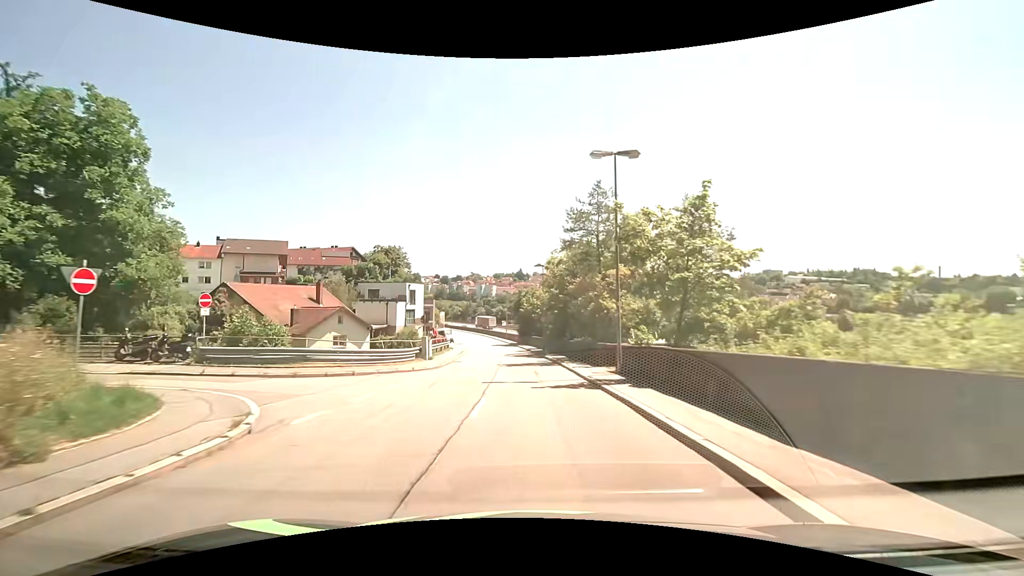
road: tertiary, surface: asphalt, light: Day
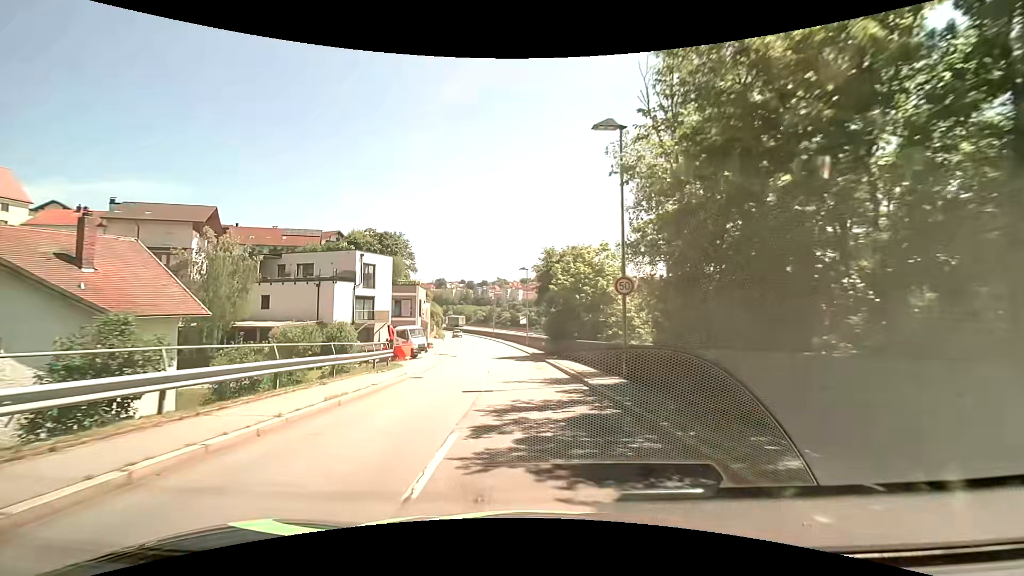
(-0.7, +31.5) m; -3°
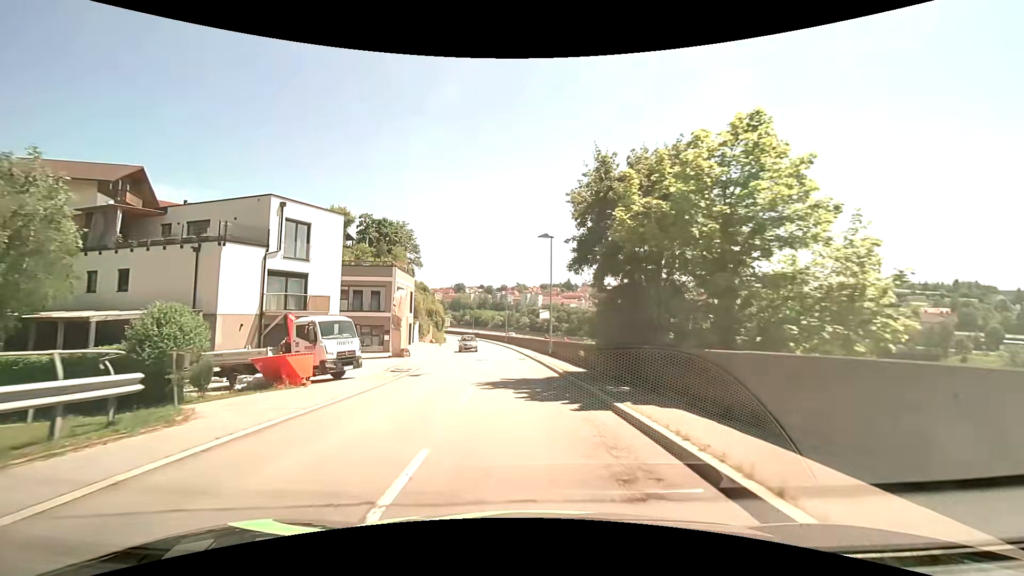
(-0.3, +18.0) m; -2°
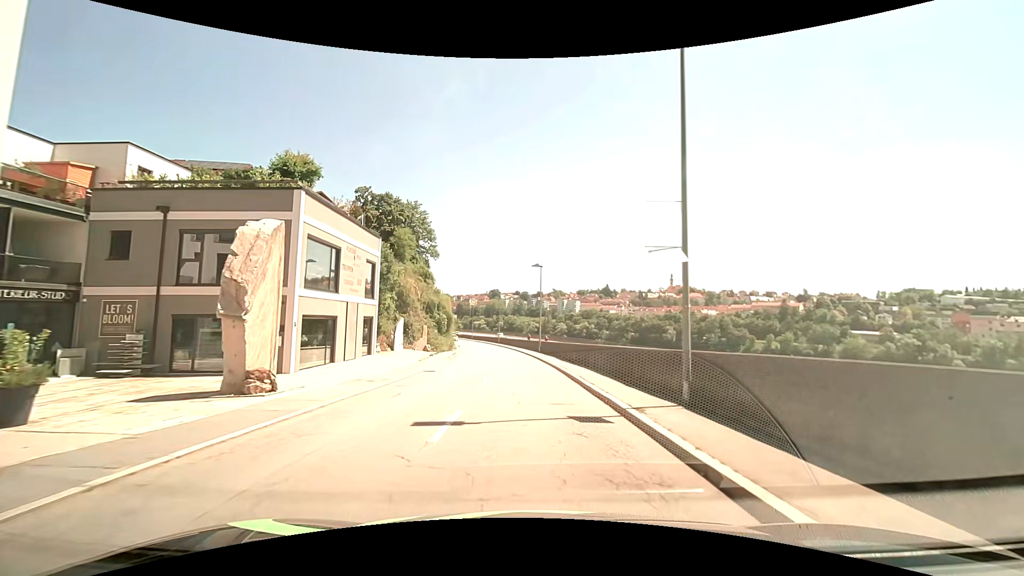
(-0.9, +23.0) m; -4°
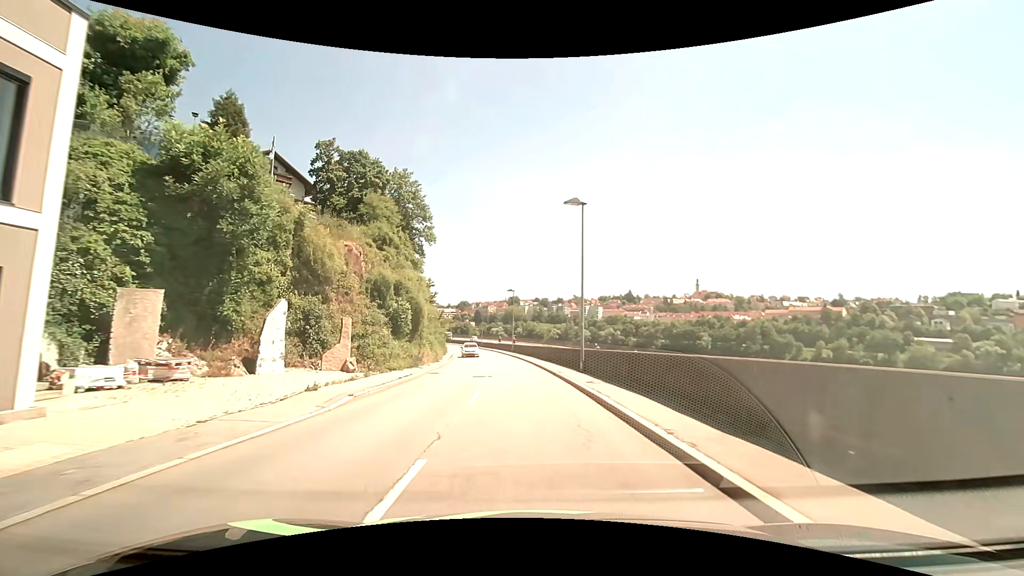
(-0.6, +22.4) m; -3°
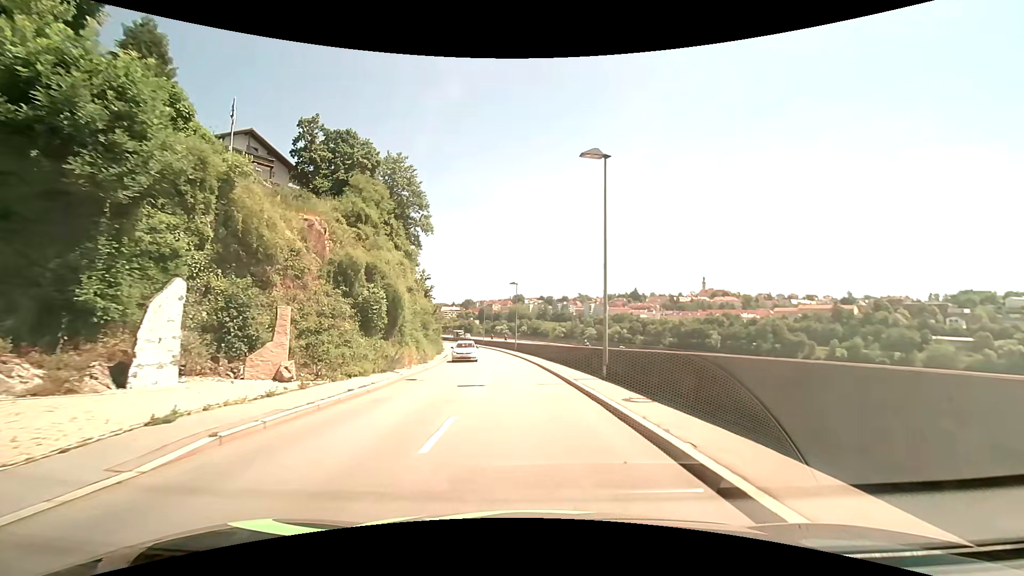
(0.0, +5.8) m; 0°
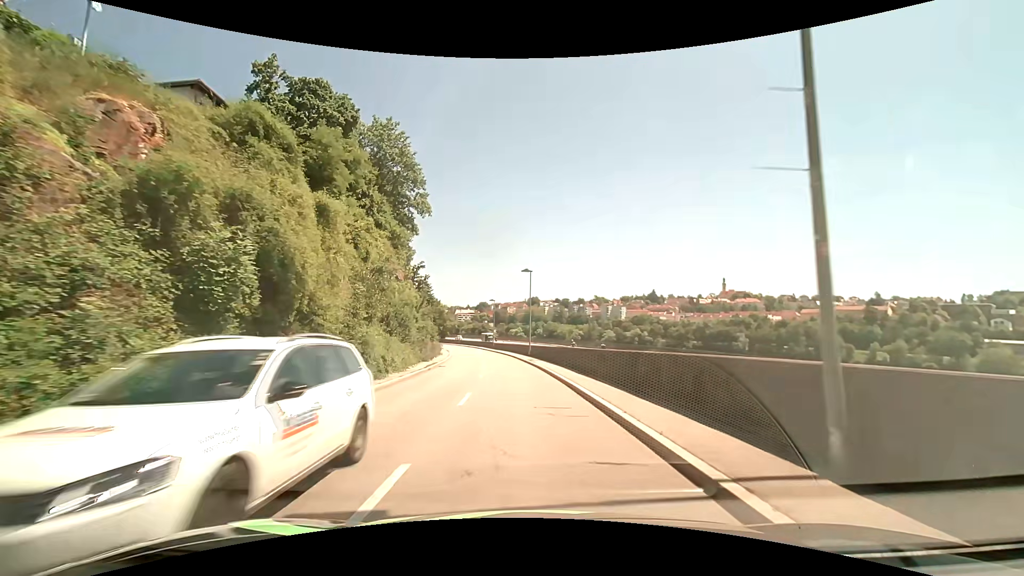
(-0.2, +12.1) m; -2°
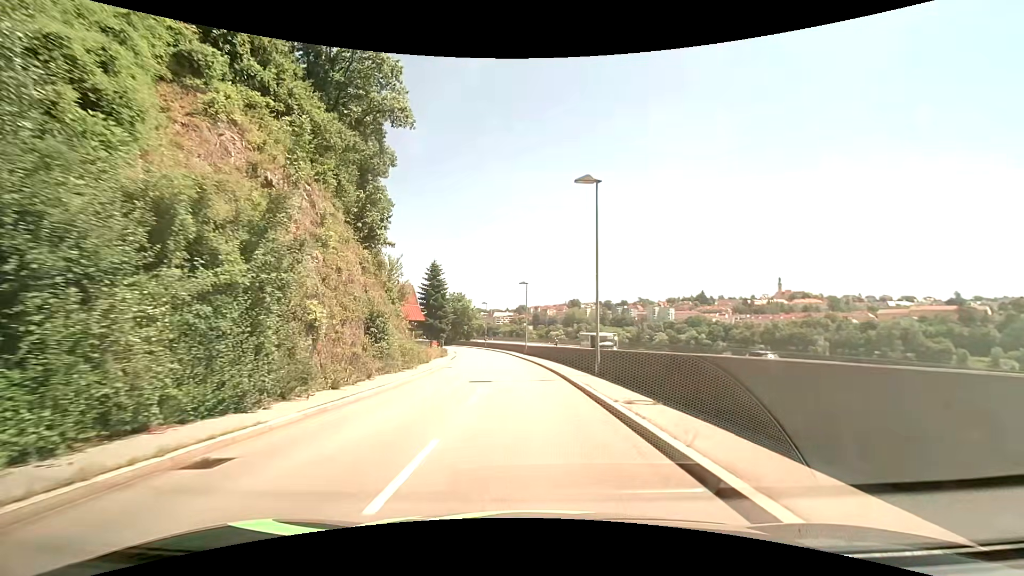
(-1.1, +26.0) m; -5°
(0, +10) (-1, +20) (-1, +30) (-2, +40) (-3, +50) (-4, +60) (-6, +70) (-8, +79) (-11, +89) (-14, +98) m
